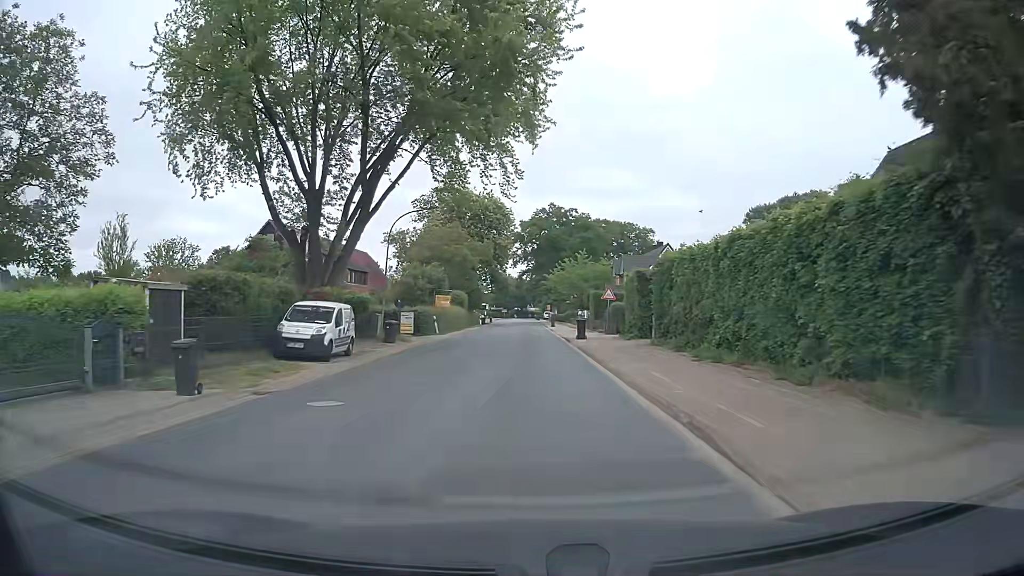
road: tertiary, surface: asphalt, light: Day
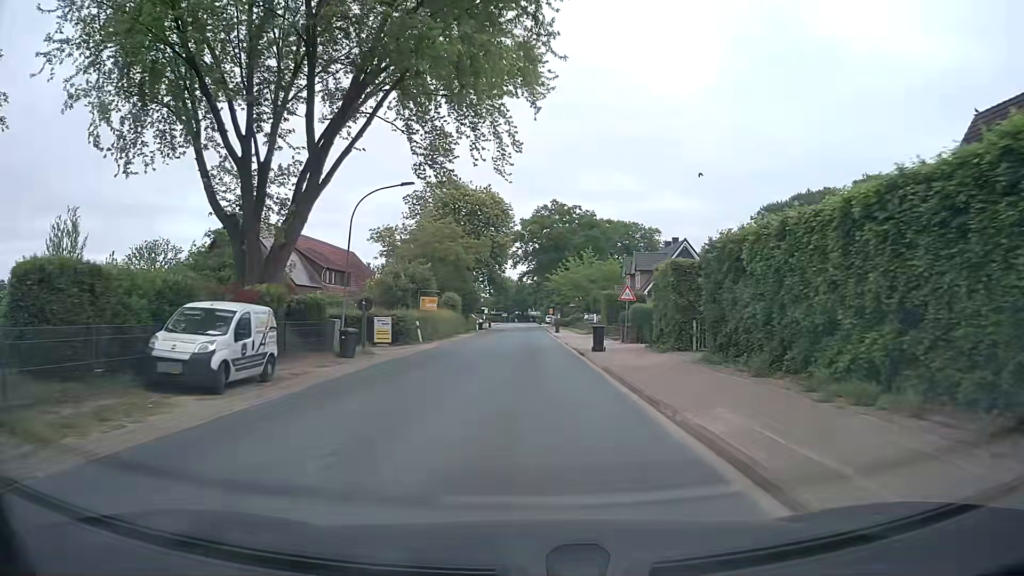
(0.0, +7.2) m; 0°
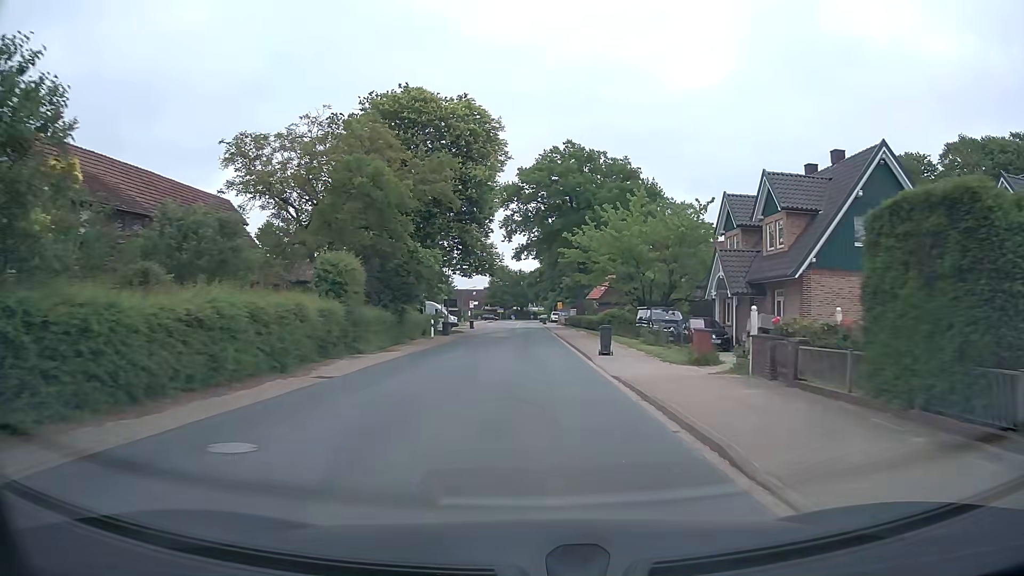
(-0.1, +35.3) m; 0°
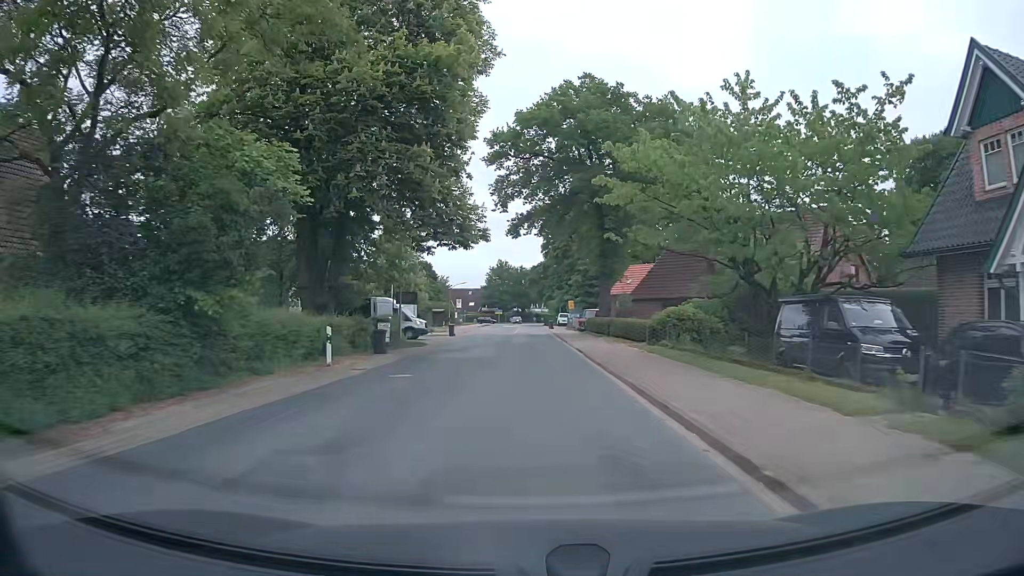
(-0.1, +21.2) m; 0°
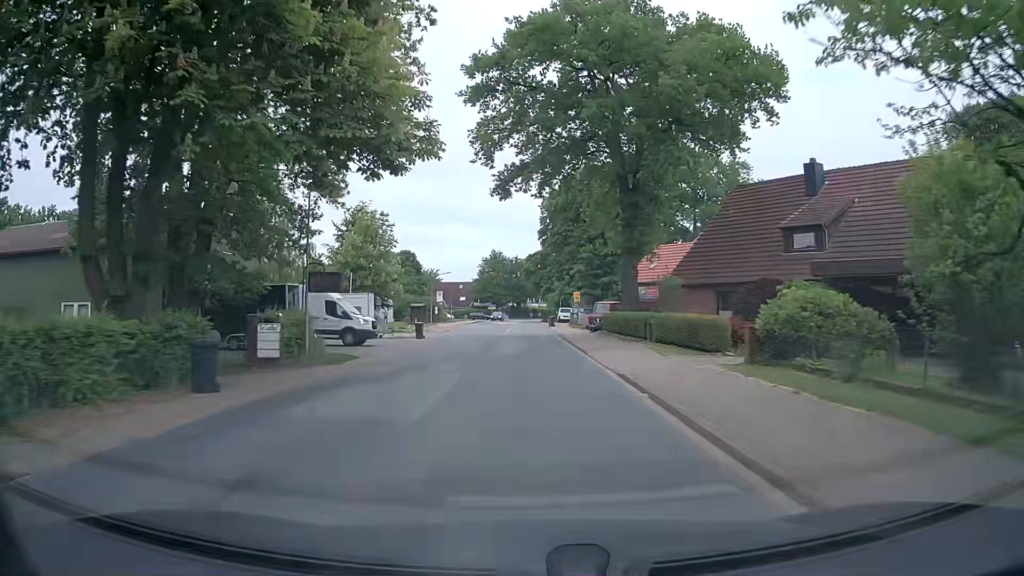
(+0.1, +14.2) m; 0°
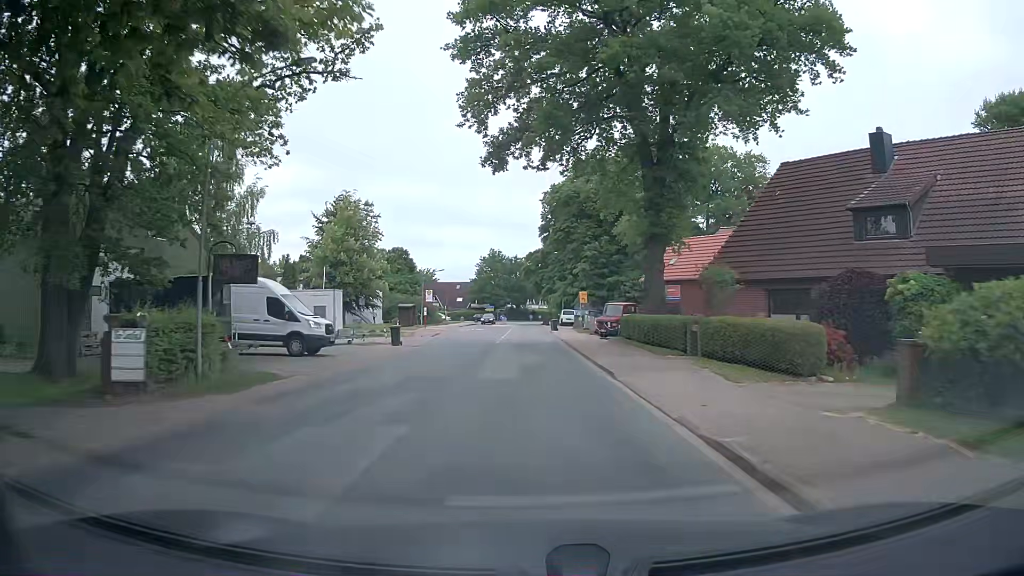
(0.0, +7.0) m; 0°
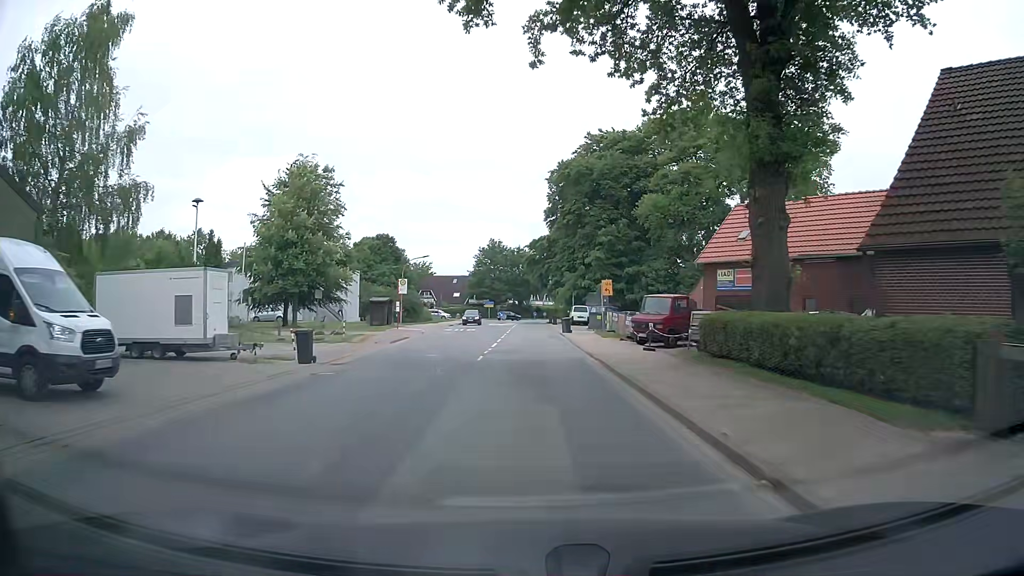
(+0.2, +13.9) m; 0°
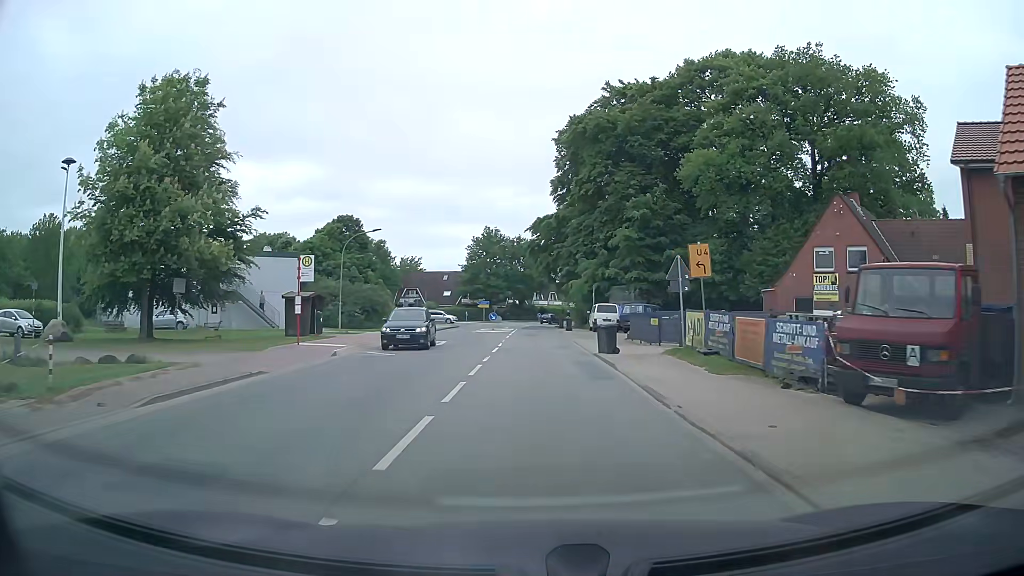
(-0.2, +20.6) m; 0°
(0, +10) (0, +20) (0, +30) (0, +40) (0, +50) (0, +60) (+1, +70) (+2, +80) (+3, +90) (+5, +100) m
